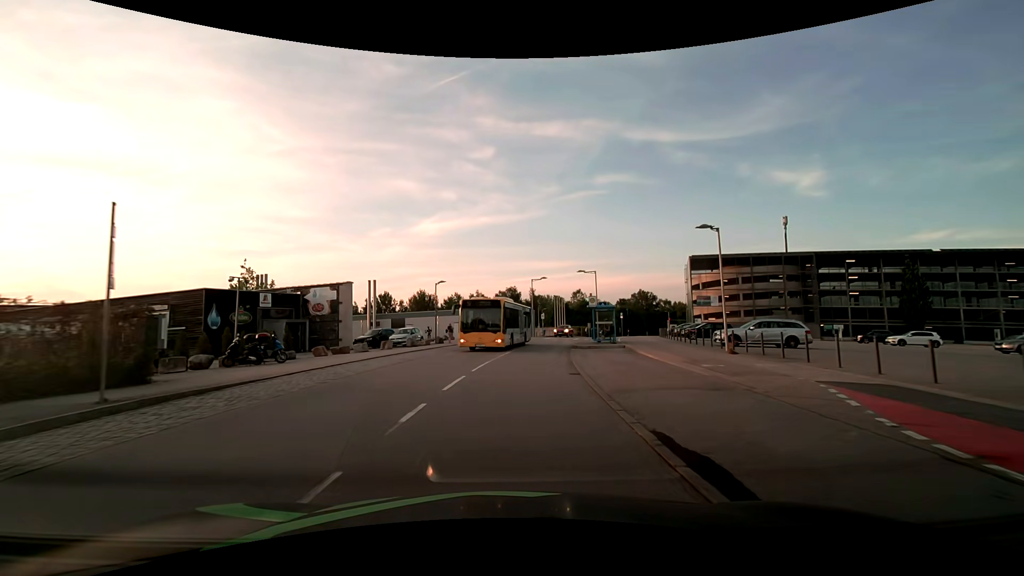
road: residential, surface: asphalt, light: Day
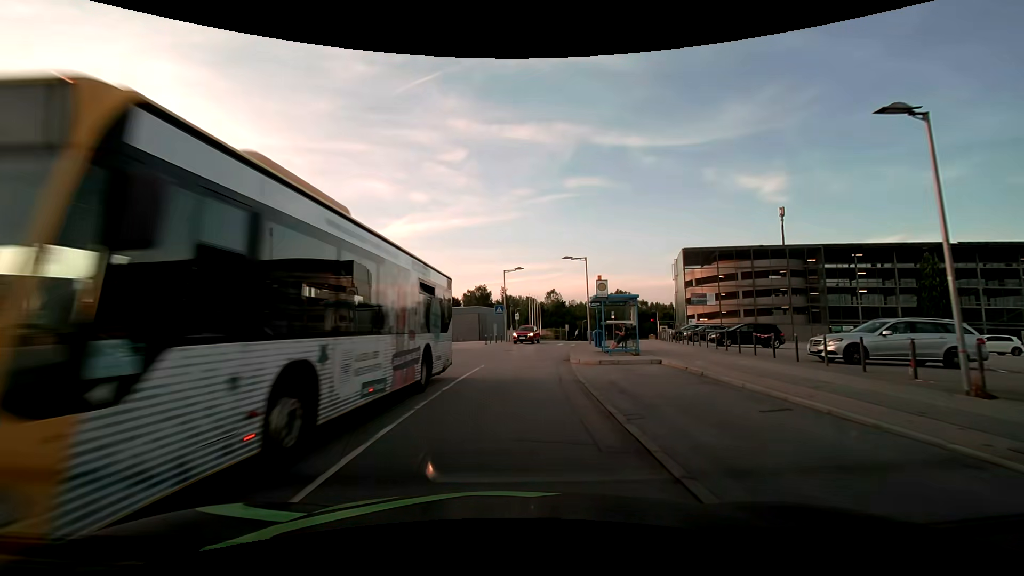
(+0.3, +11.9) m; +3°
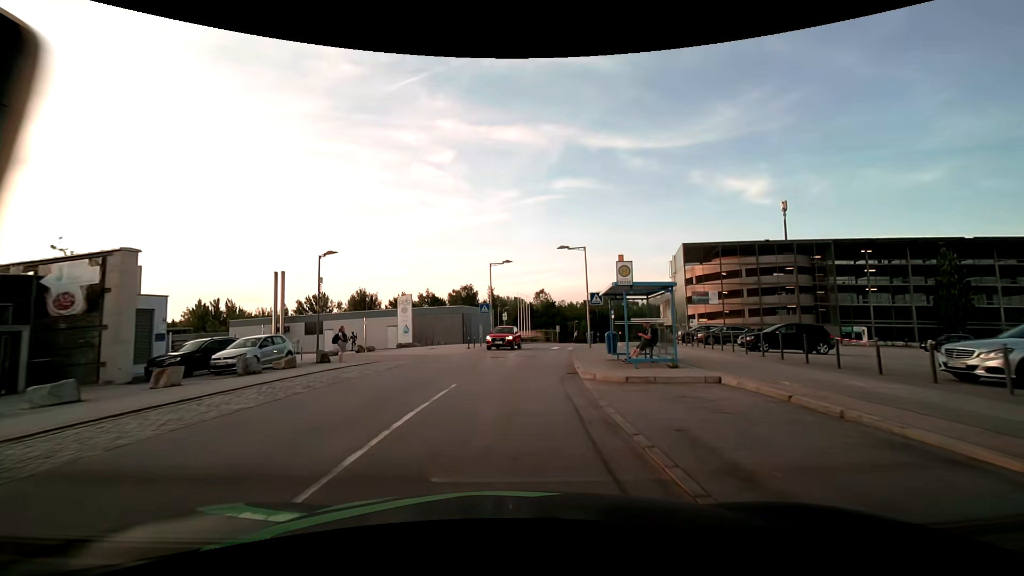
(+0.1, +5.9) m; +1°
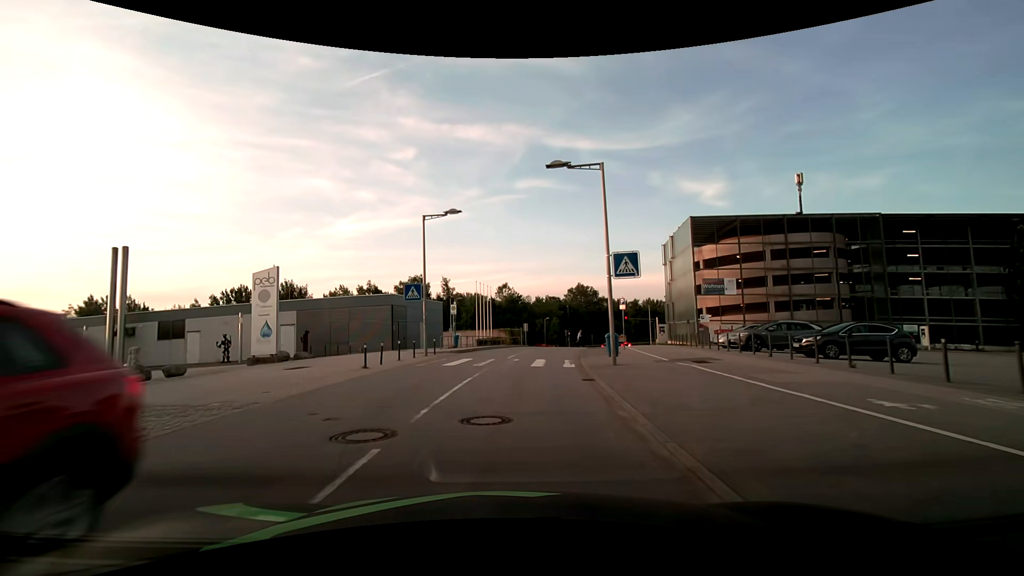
(+0.8, +17.9) m; +4°
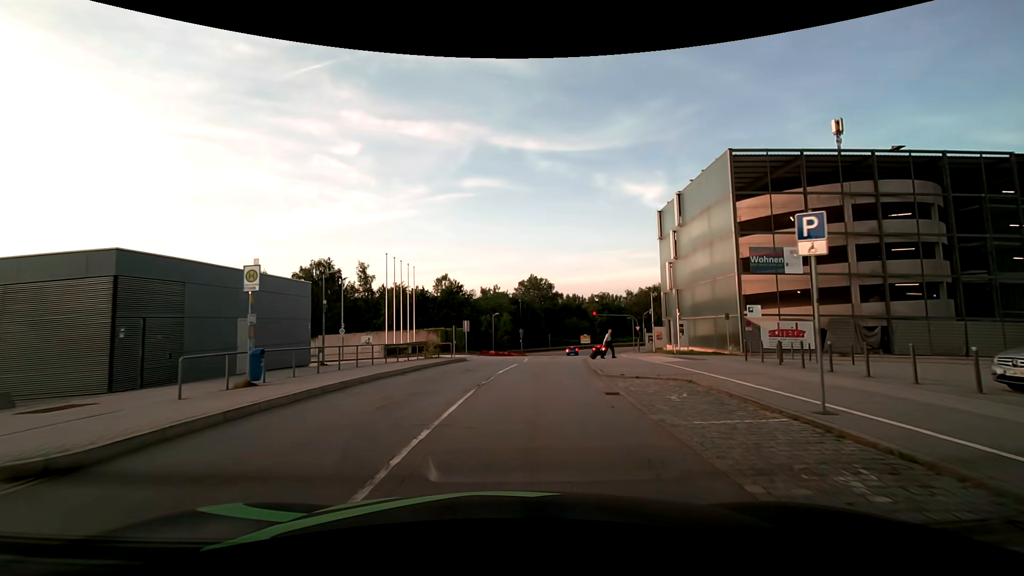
(+1.2, +22.1) m; +7°
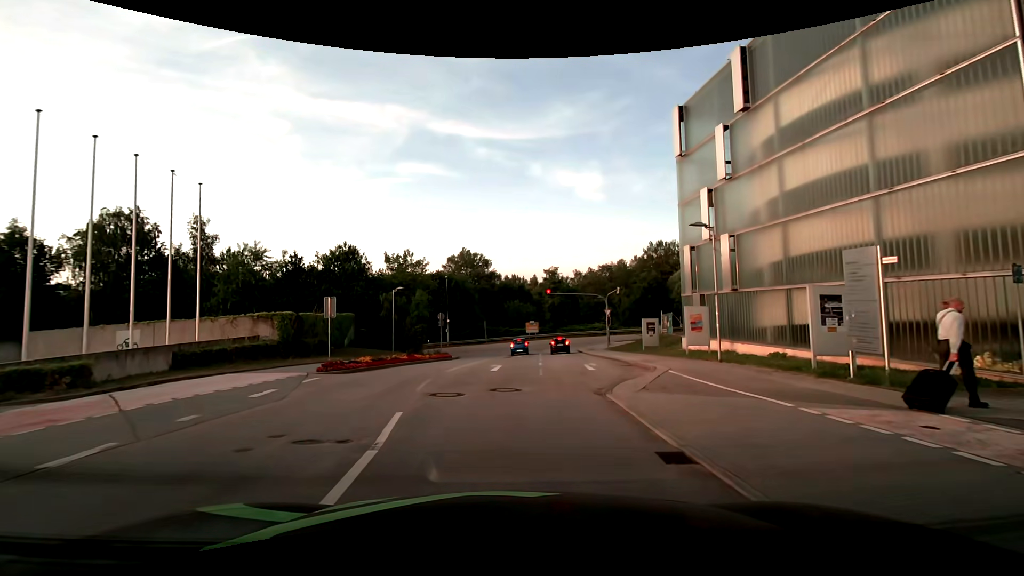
(+1.6, +23.5) m; +7°
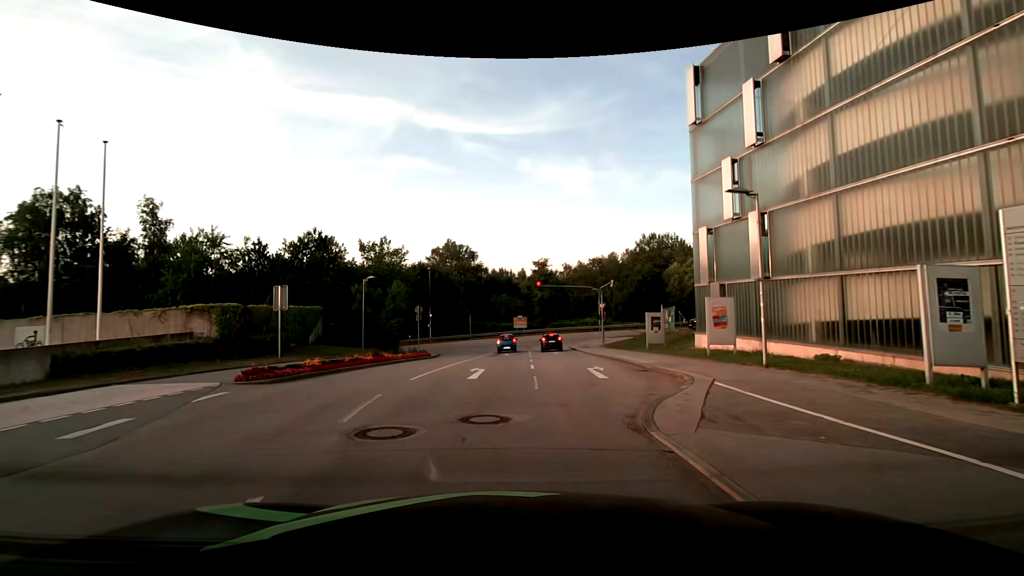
(+0.1, +4.3) m; +2°
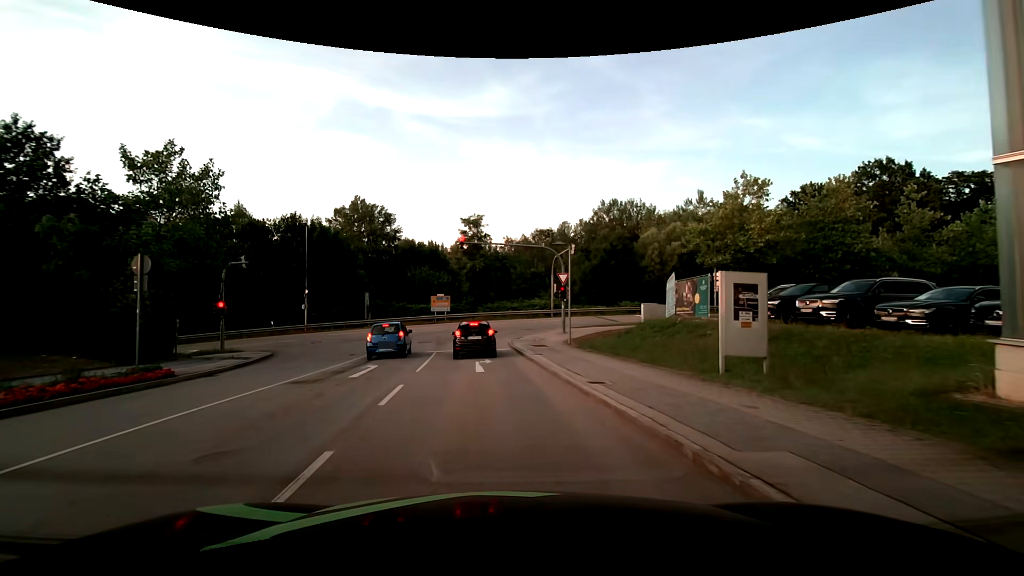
(+2.0, +20.1) m; +7°
(-1, +10) (-2, +20) (-2, +30) (+1, +39) (+10, +42) (+20, +44) (+30, +45) (+40, +47) (+50, +48) (+60, +49) m
